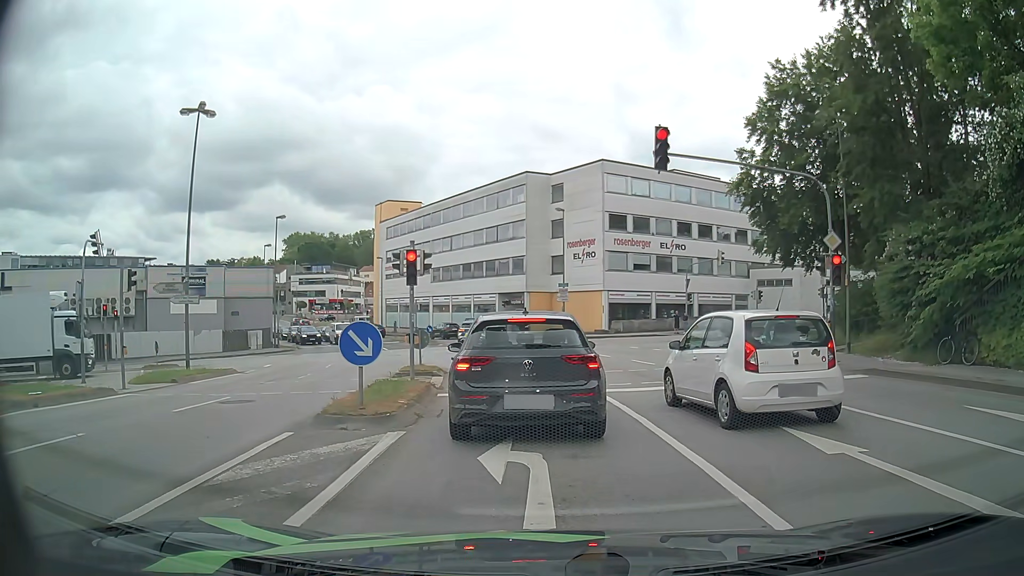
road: tertiary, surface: asphalt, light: Day
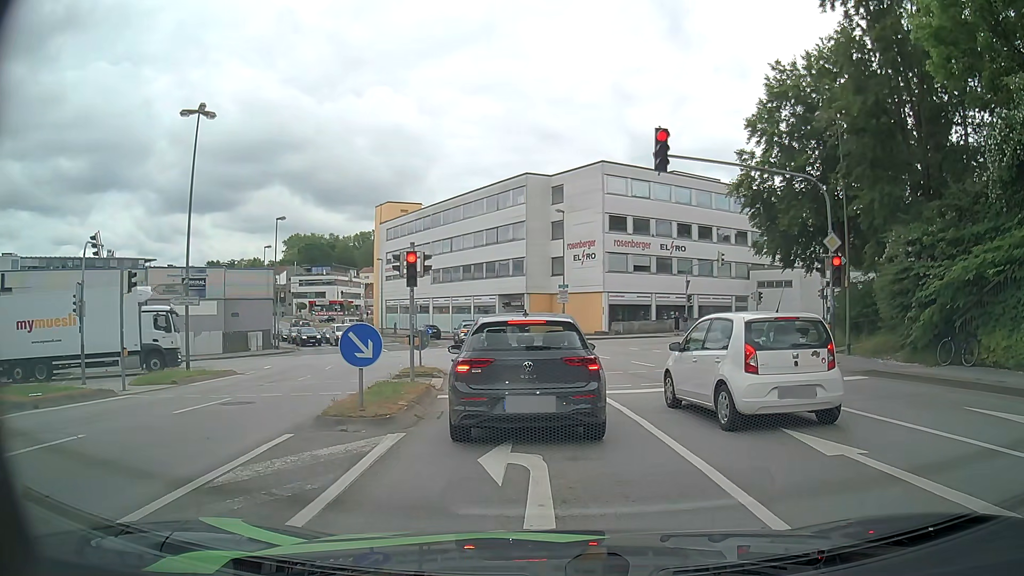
(0.0, 0.0) m; 0°
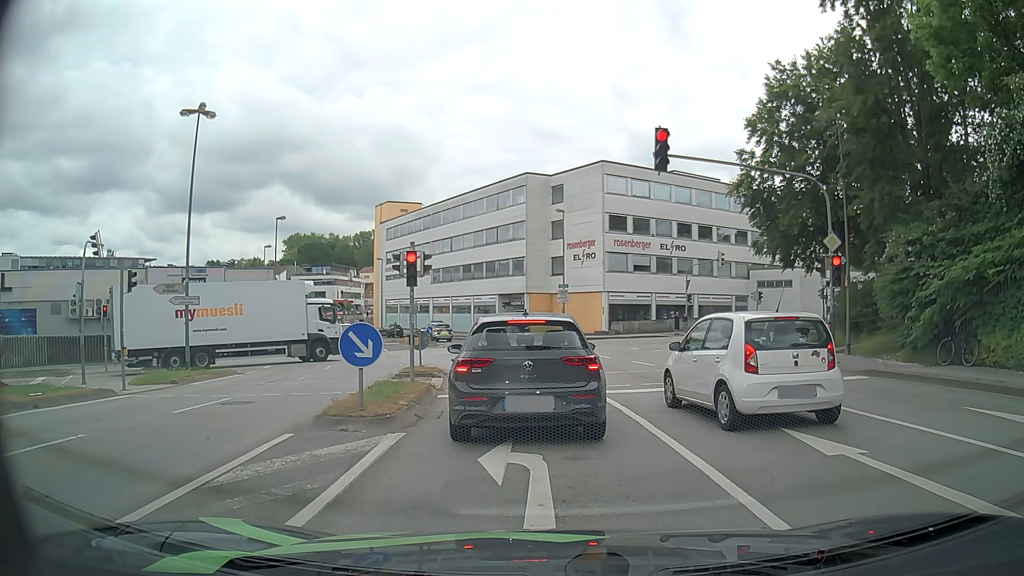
(0.0, 0.0) m; 0°
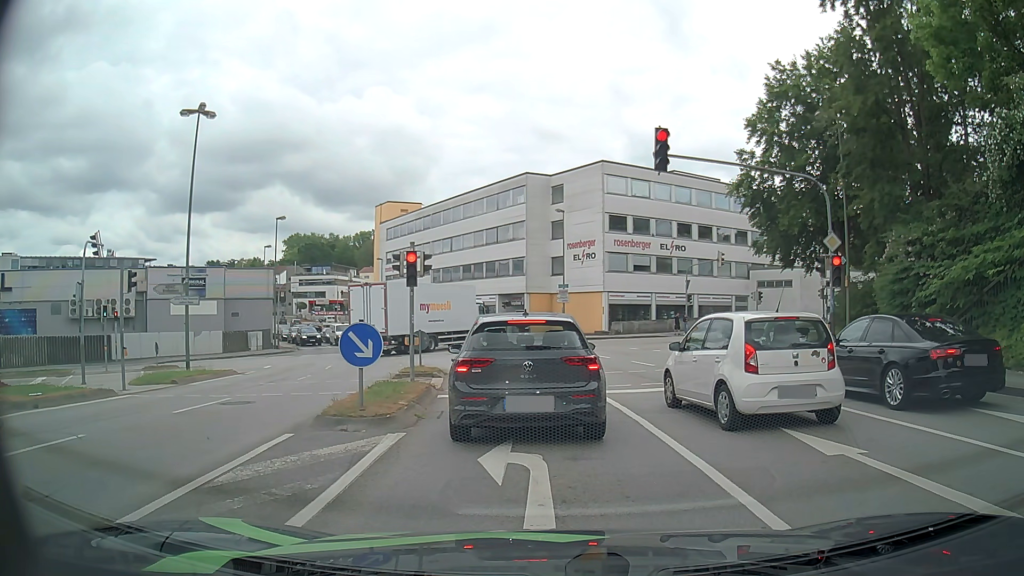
(0.0, 0.0) m; 0°
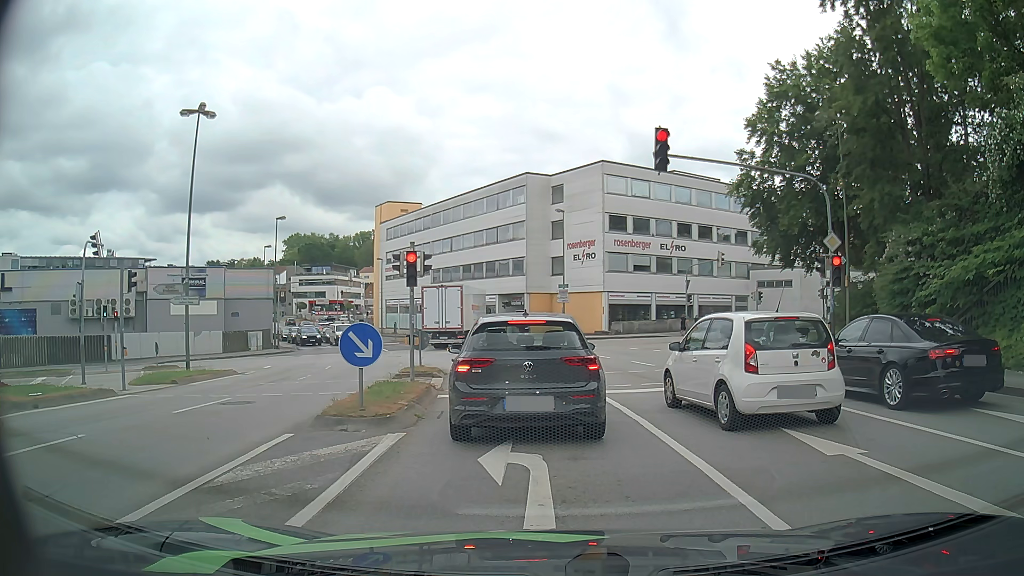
(0.0, 0.0) m; 0°
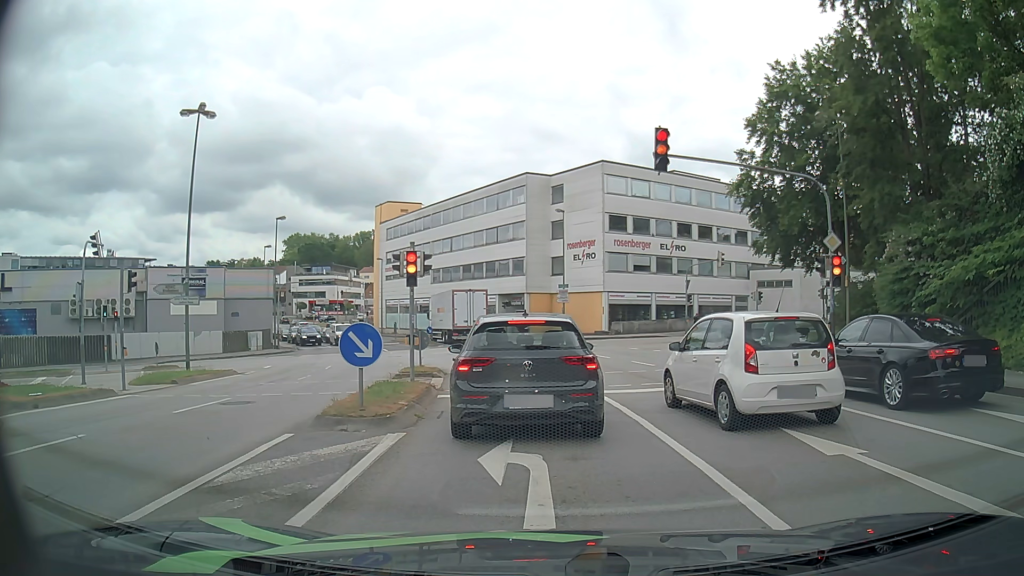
(0.0, 0.0) m; 0°
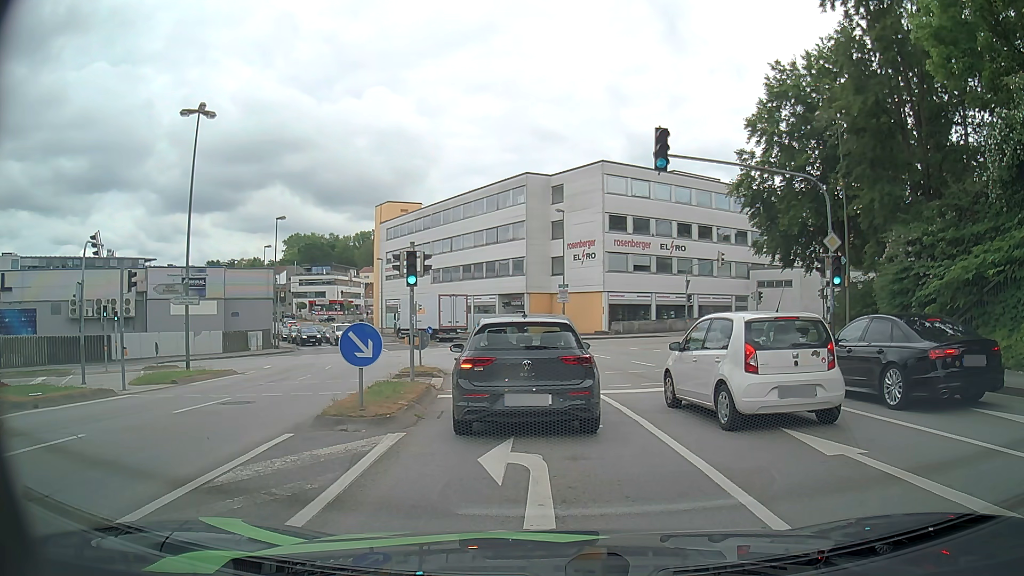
(0.0, 0.0) m; 0°
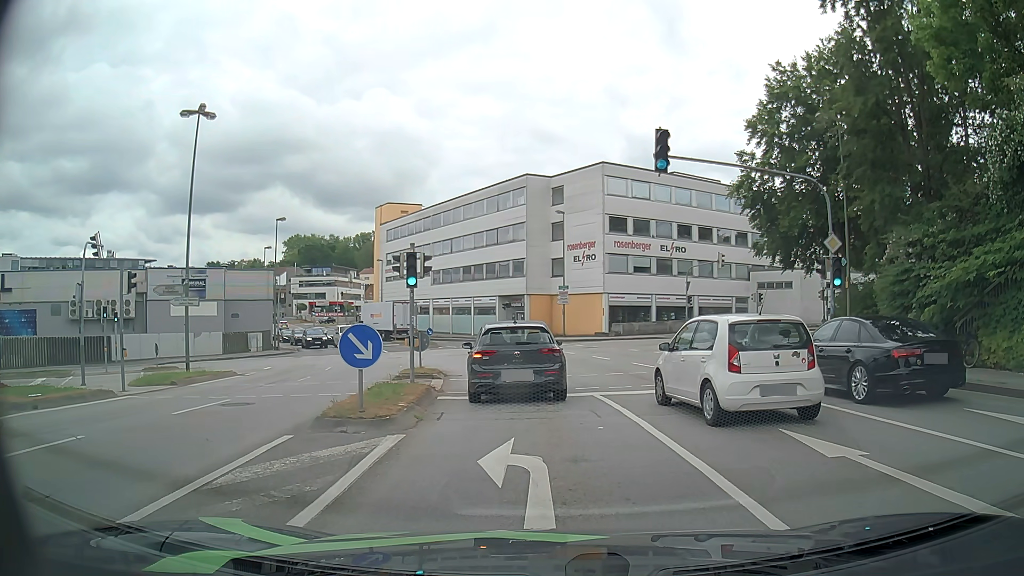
(0.0, 0.0) m; 0°
